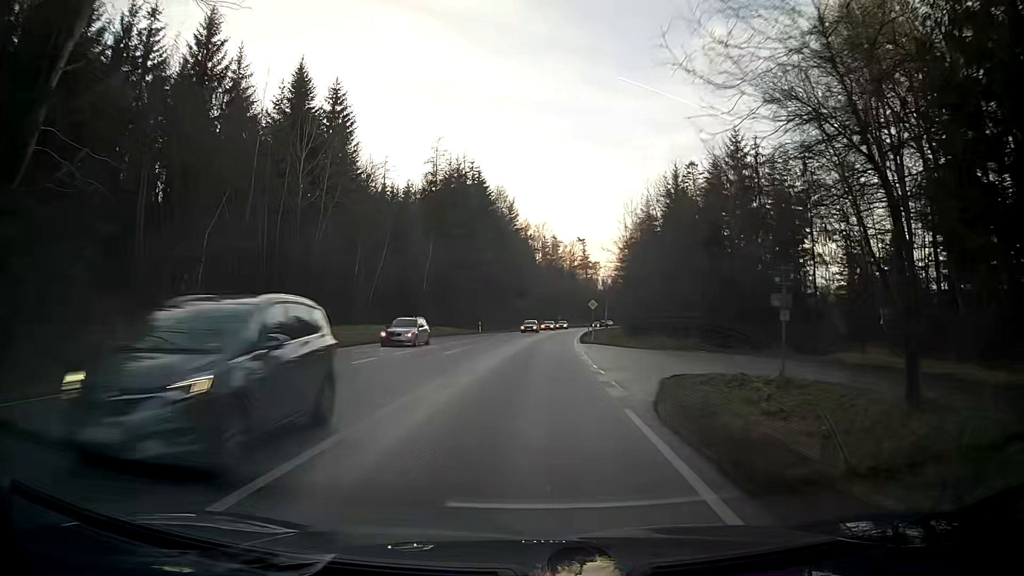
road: primary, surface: asphalt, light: Day
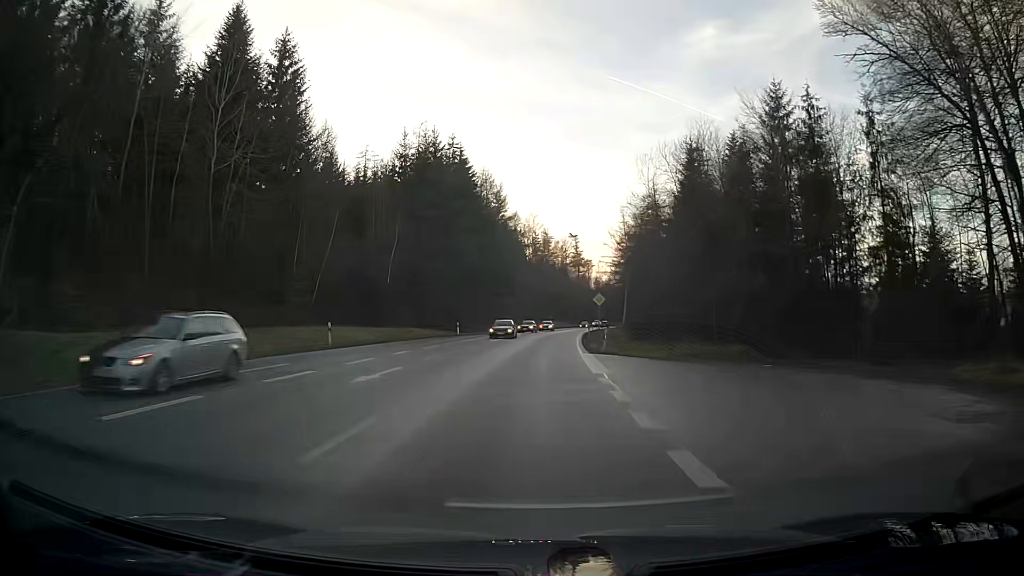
(+0.1, +12.5) m; +1°
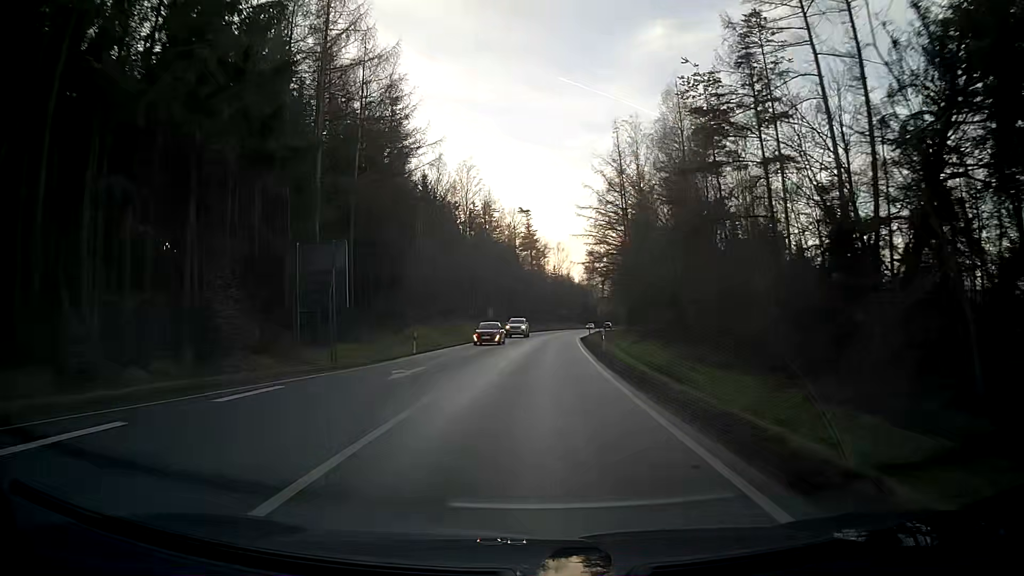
(+2.4, +62.4) m; +4°
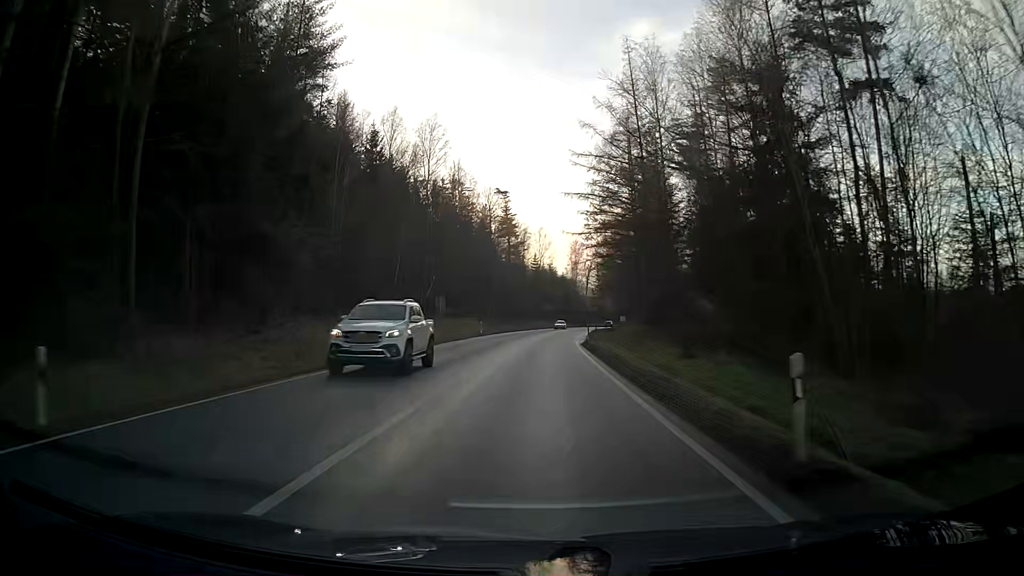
(+0.3, +25.0) m; +1°
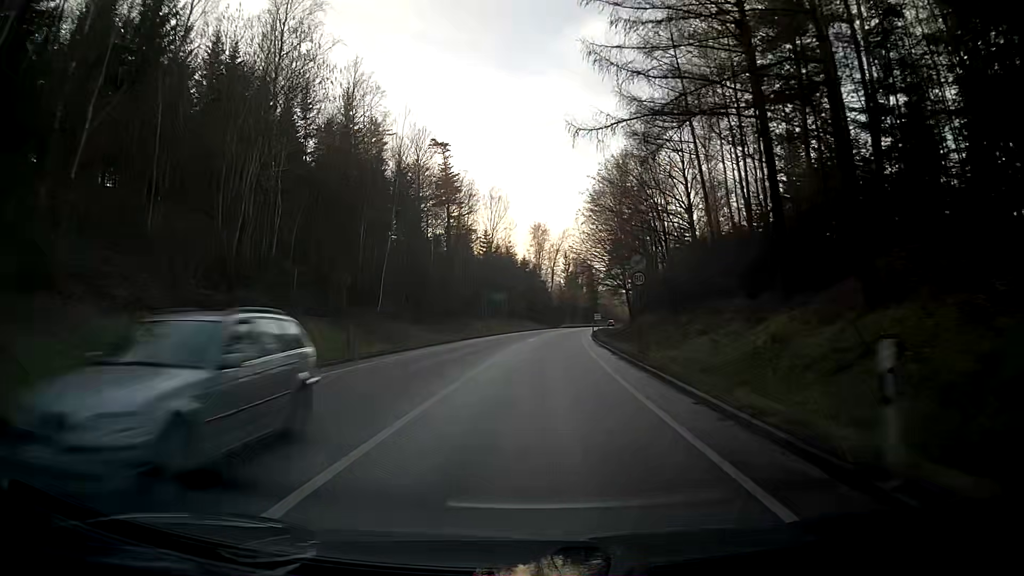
(+1.9, +50.1) m; +4°
